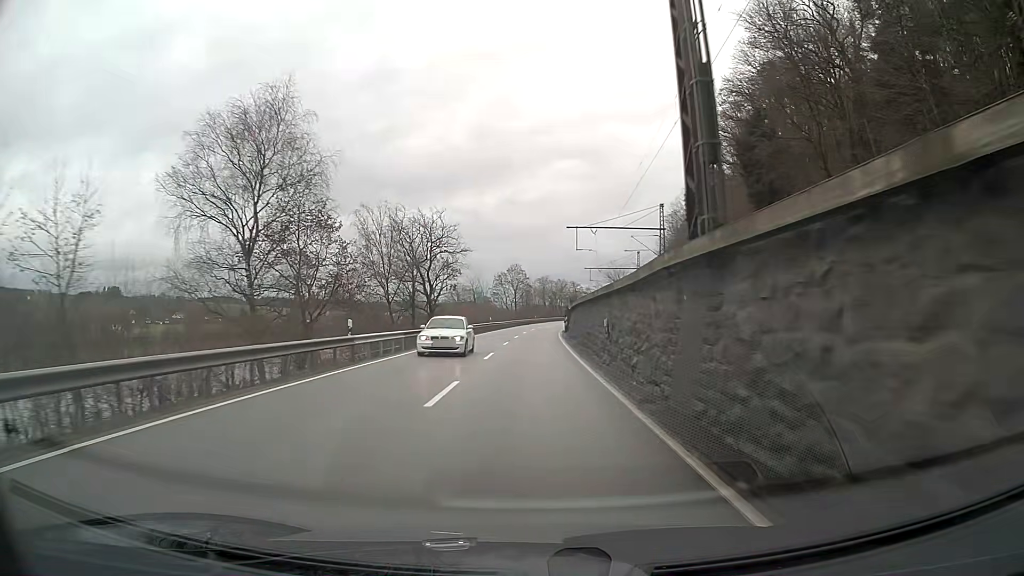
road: primary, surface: asphalt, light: Day
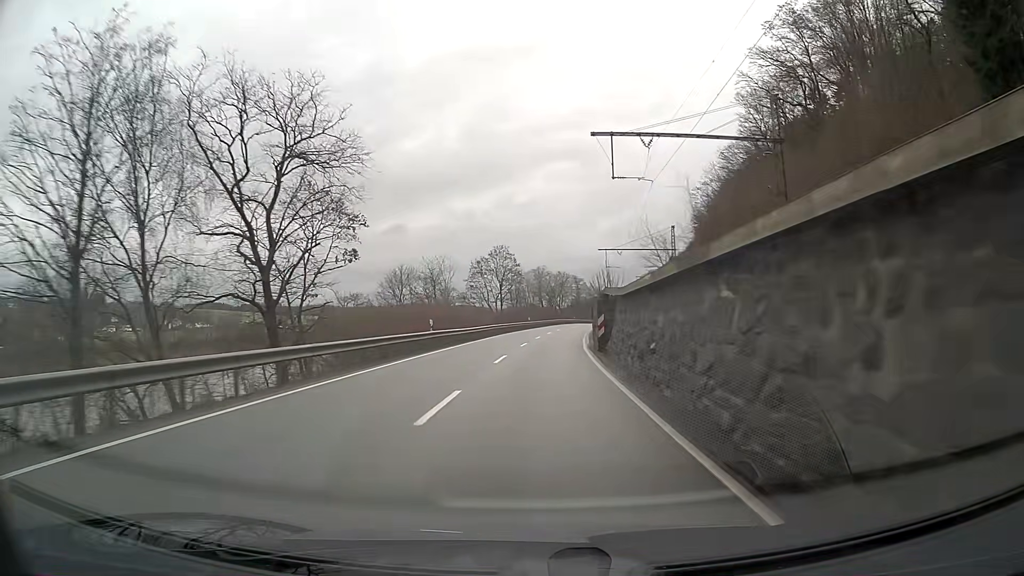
(0.0, +37.6) m; +1°
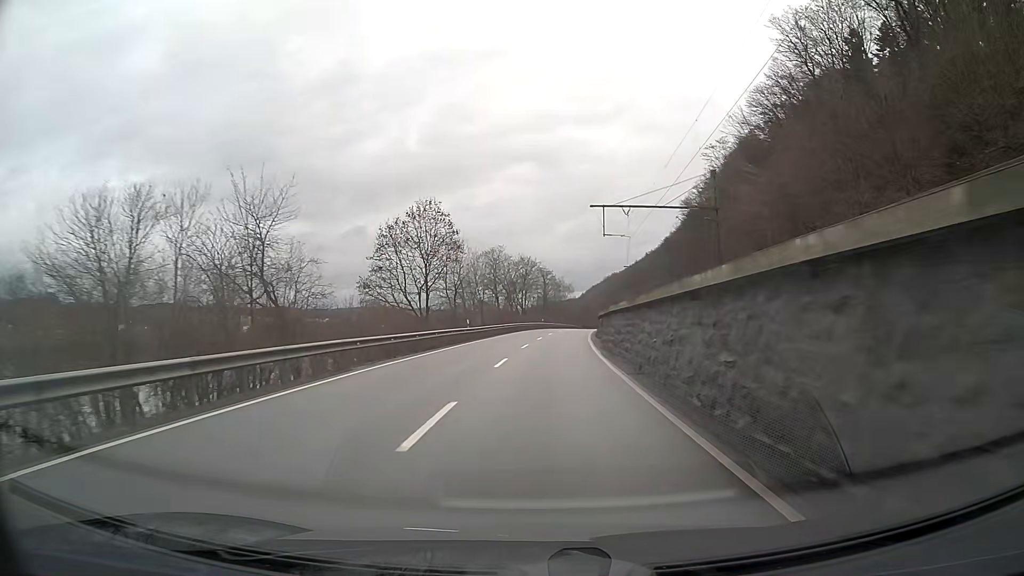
(+1.1, +37.4) m; +4°
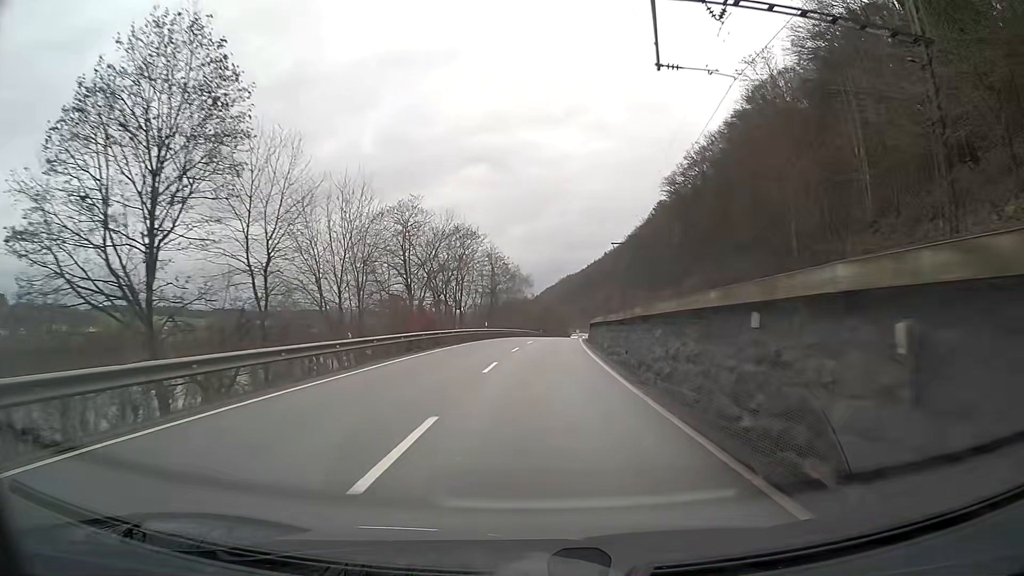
(+1.3, +37.4) m; +4°
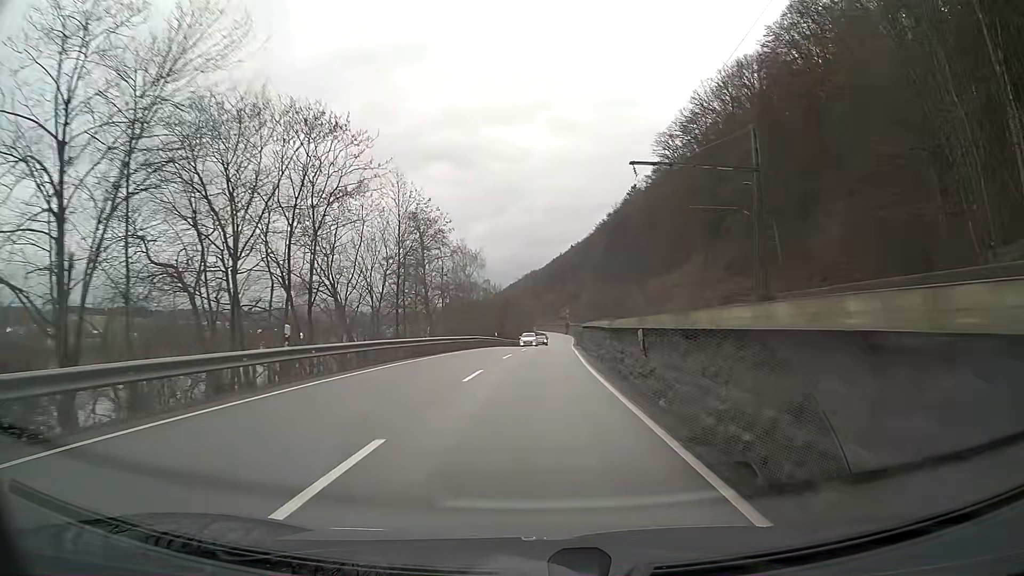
(+1.1, +37.5) m; +3°
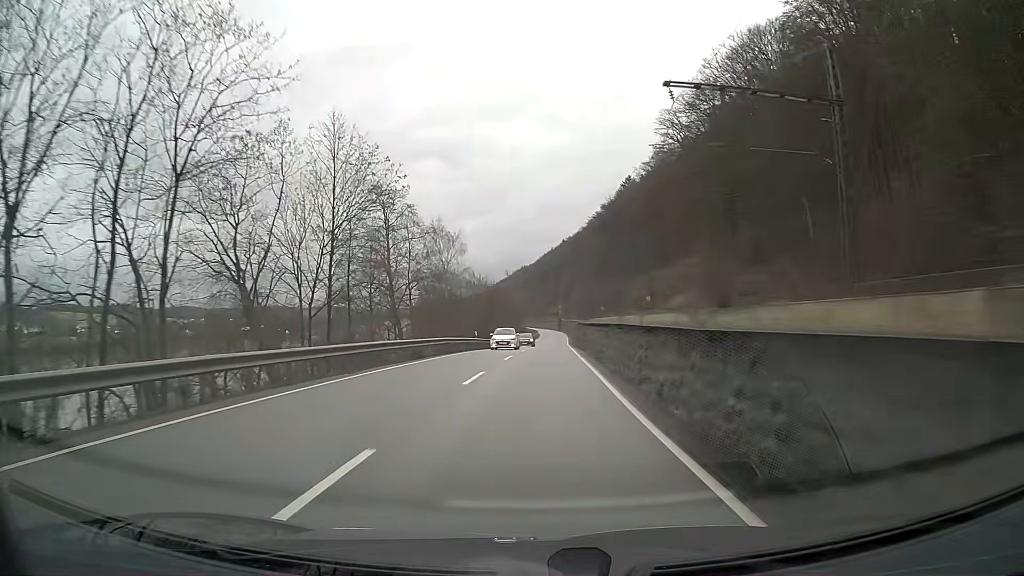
(+0.1, +12.5) m; +1°
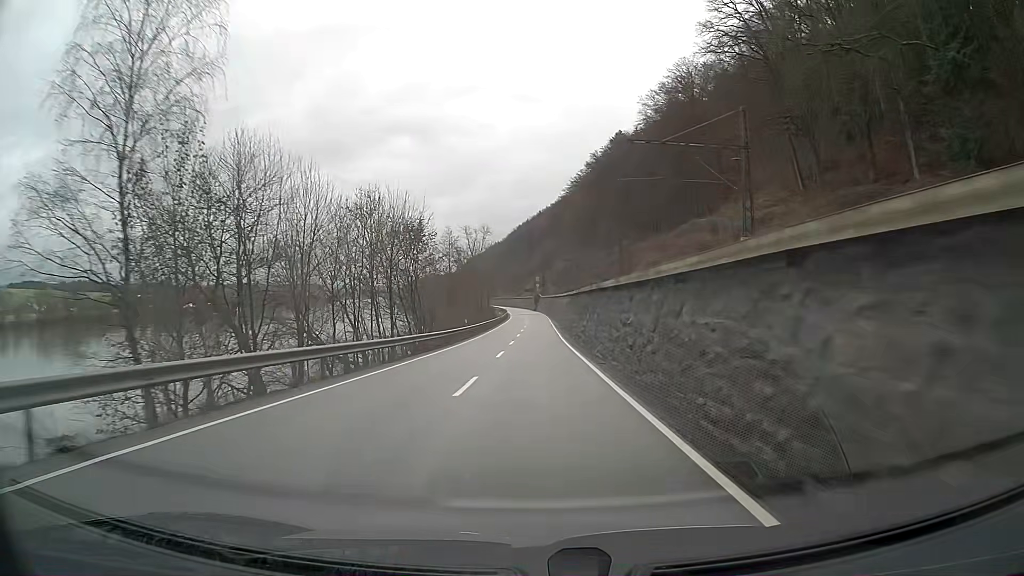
(+1.0, +50.4) m; +2°
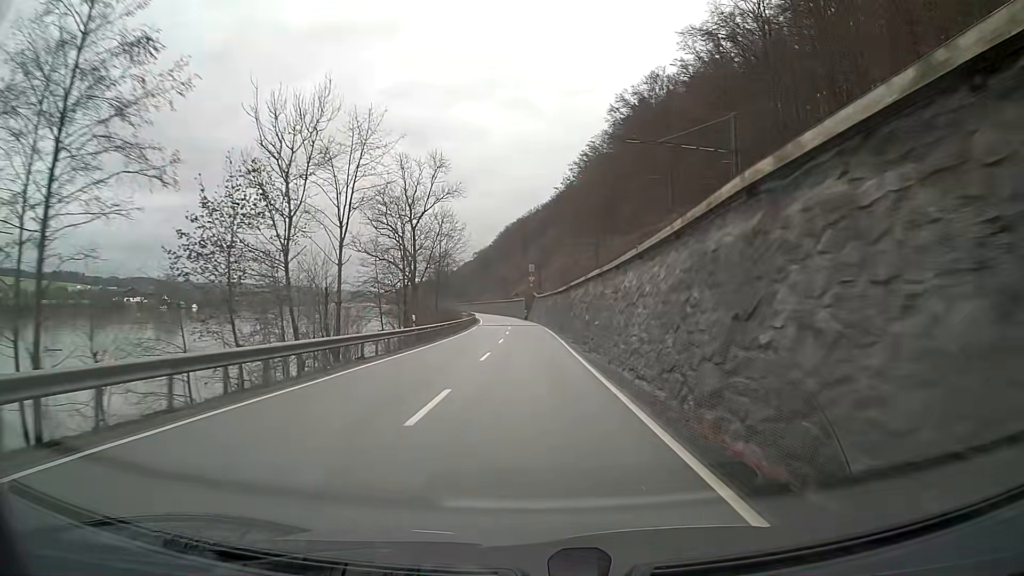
(+0.5, +63.4) m; 0°
